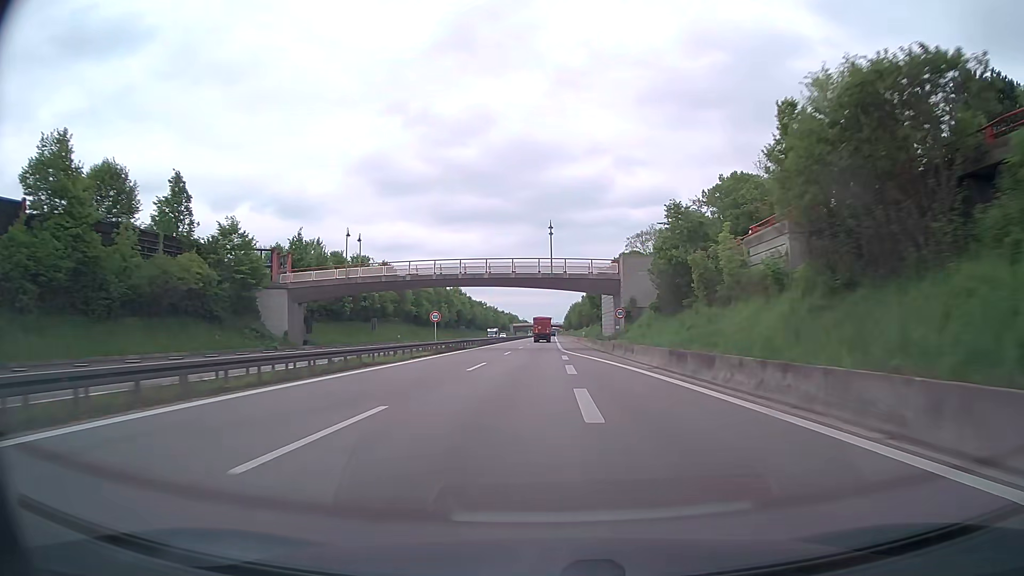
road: trunk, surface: asphalt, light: Day
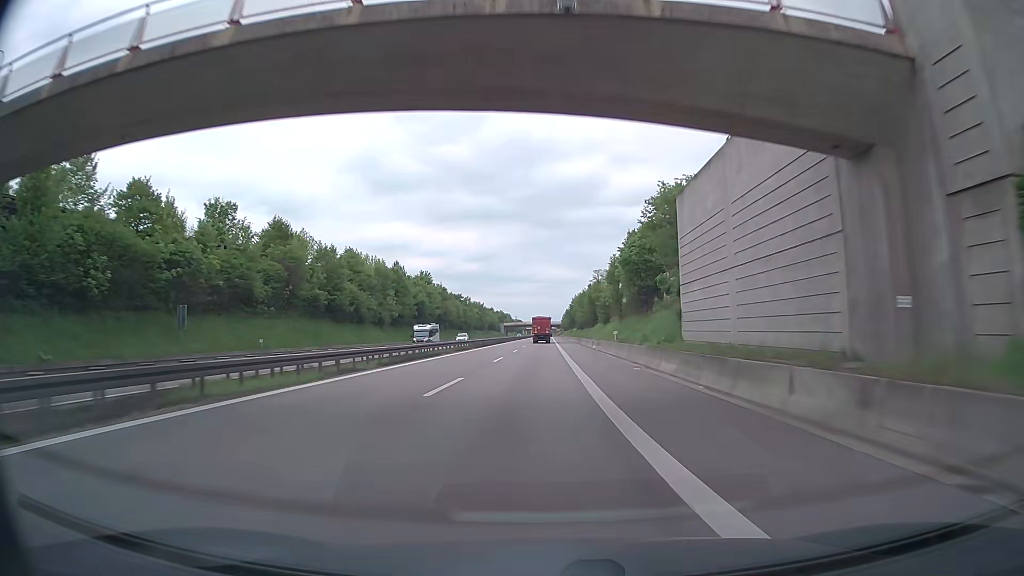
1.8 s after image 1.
(+0.2, +46.1) m; 0°
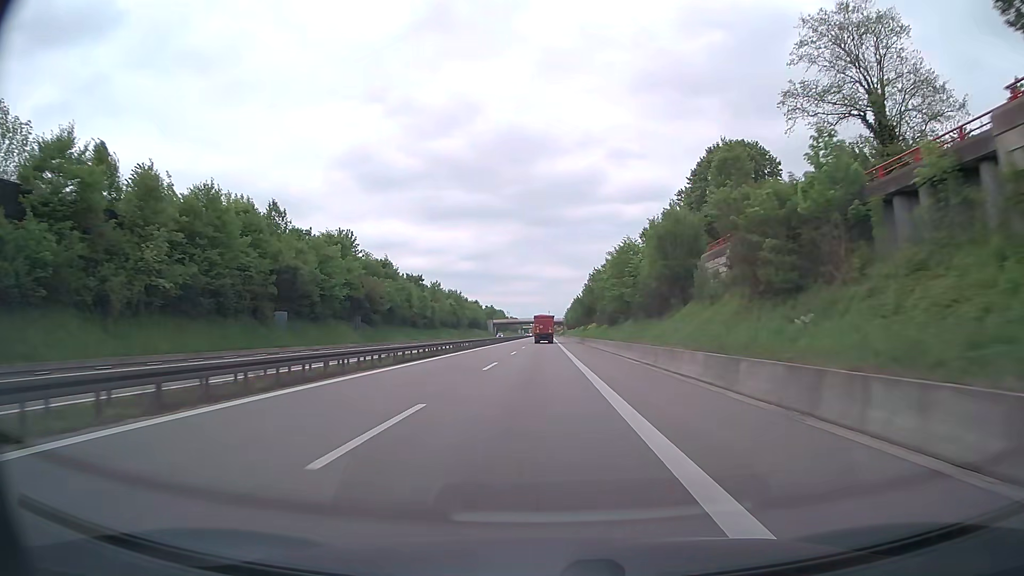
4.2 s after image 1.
(+0.2, +62.5) m; 0°
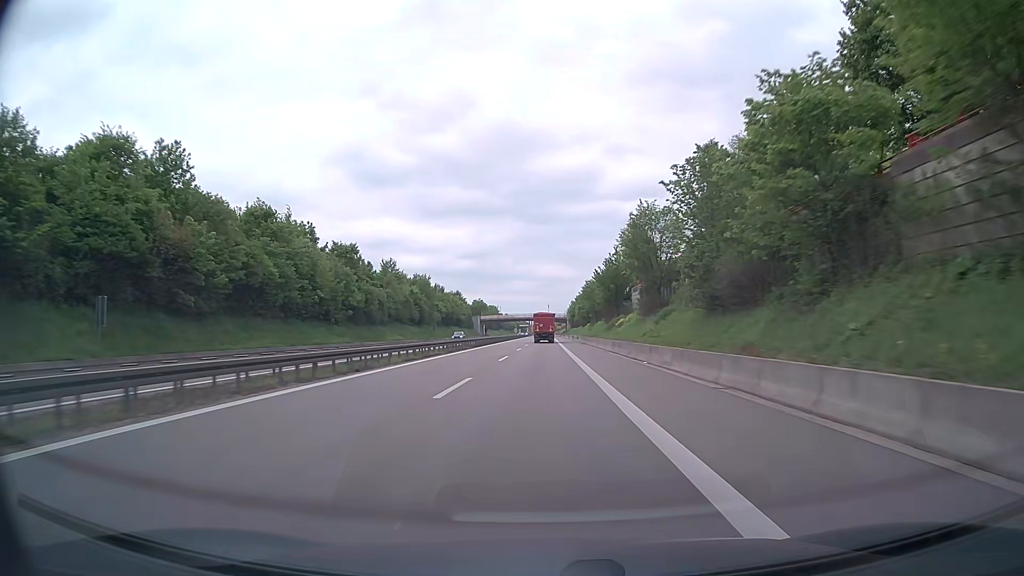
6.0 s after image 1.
(+0.1, +47.3) m; 0°
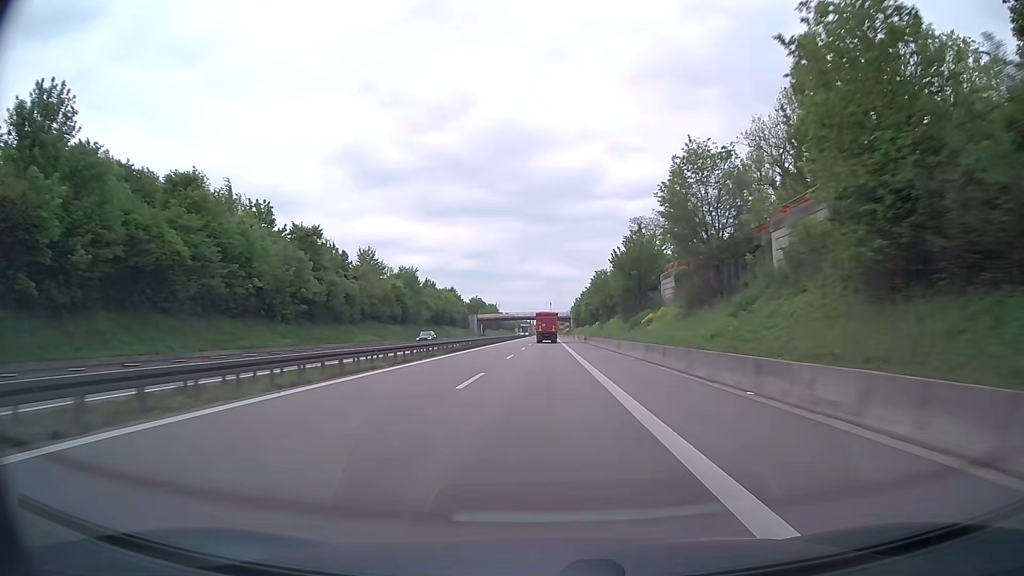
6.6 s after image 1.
(-0.1, +15.7) m; 0°
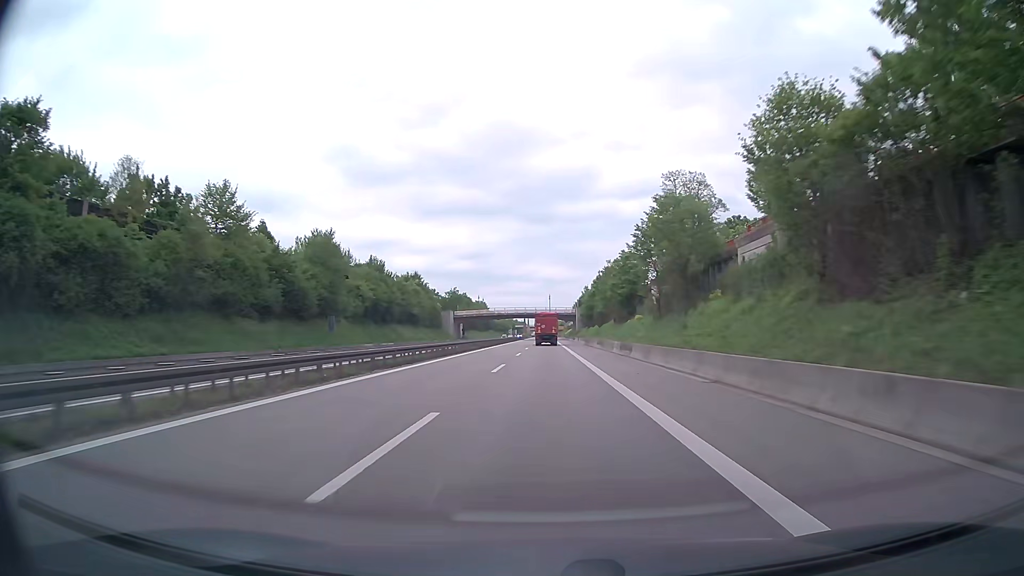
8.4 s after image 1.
(+0.1, +47.0) m; 0°
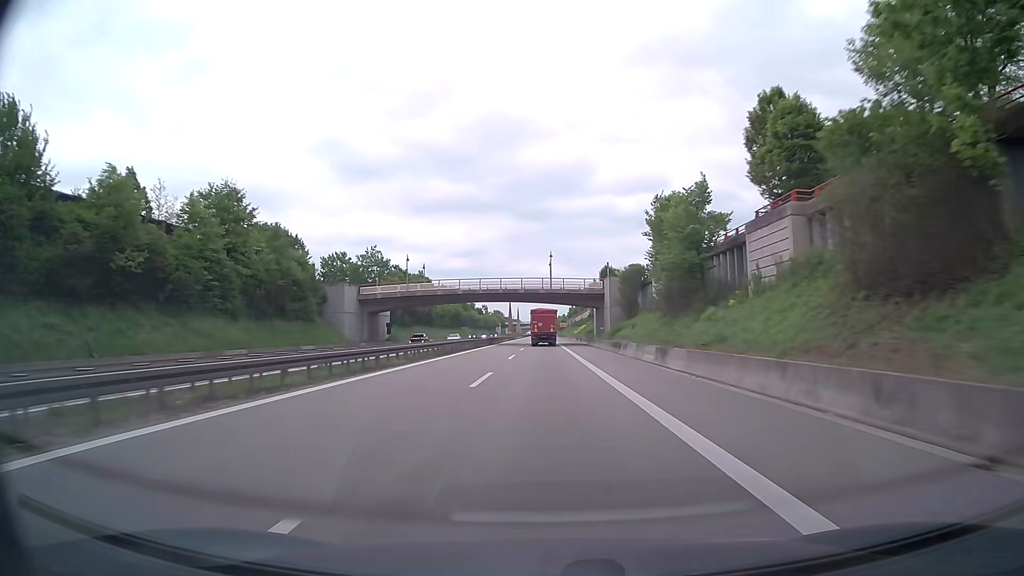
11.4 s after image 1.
(+0.5, +79.4) m; 0°
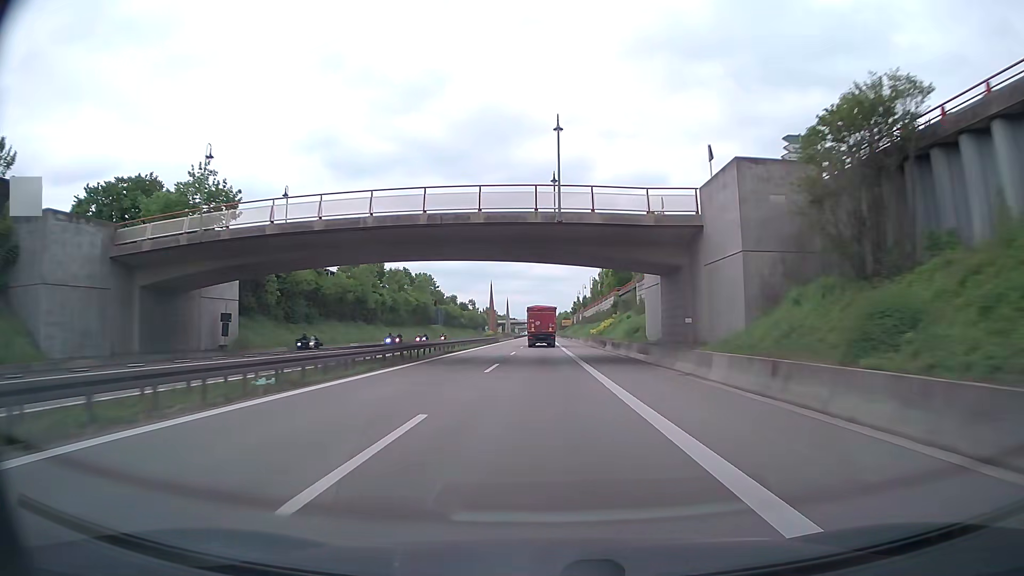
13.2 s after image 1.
(+0.1, +48.2) m; 0°
(0, +10) (0, +20) (0, +30) (0, +40) (0, +50) (0, +60) (-1, +70) (-1, +80) (-1, +90) (-1, +100) m
